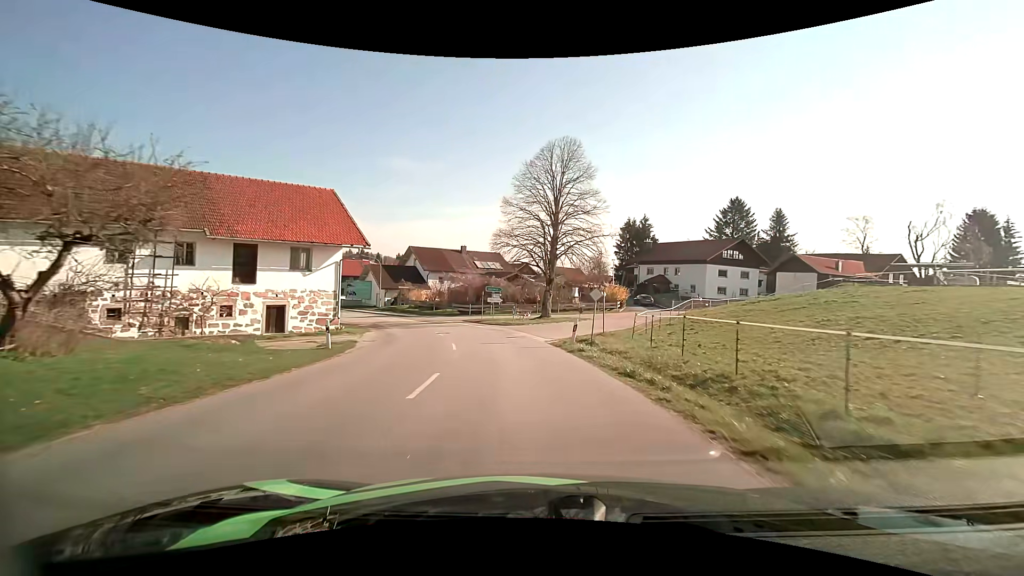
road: tertiary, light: Day
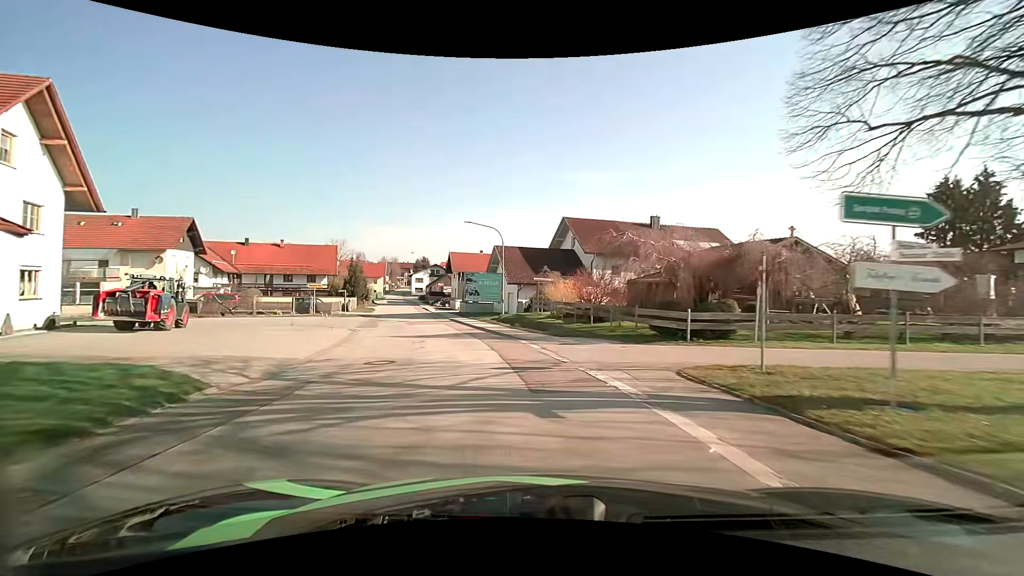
(-4.8, +32.6) m; -21°
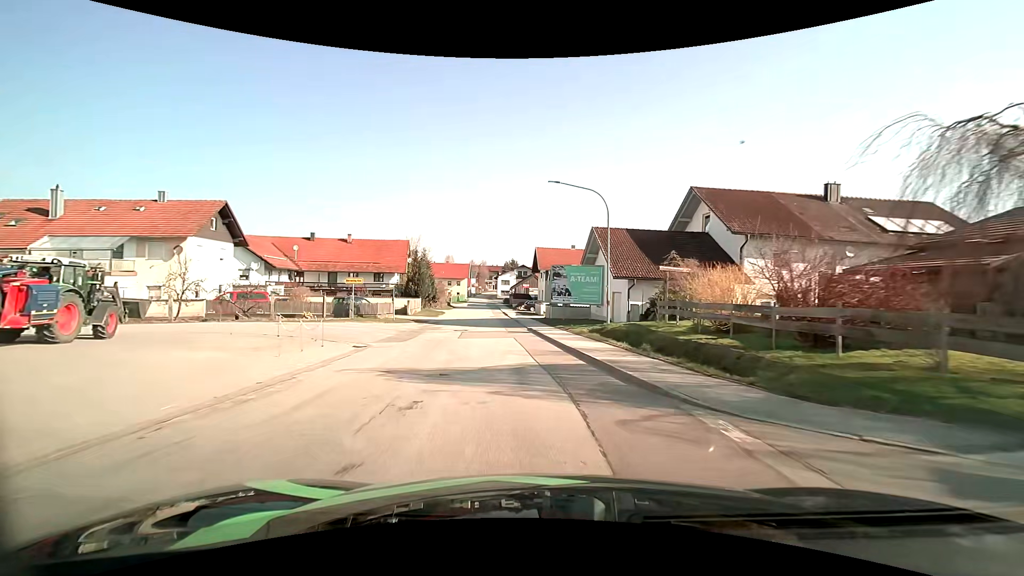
(-1.2, +13.0) m; -10°
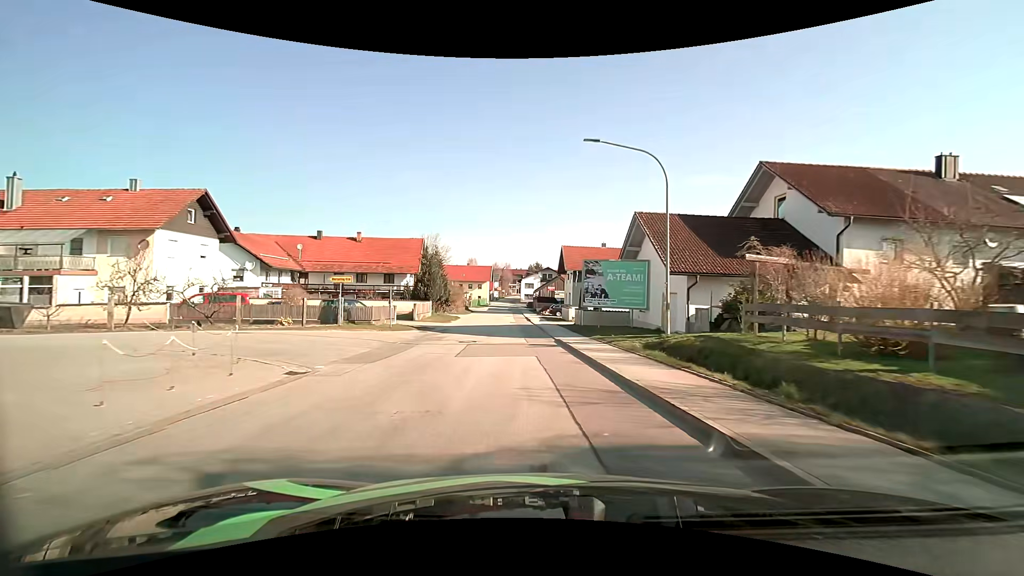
(-0.2, +6.6) m; -4°
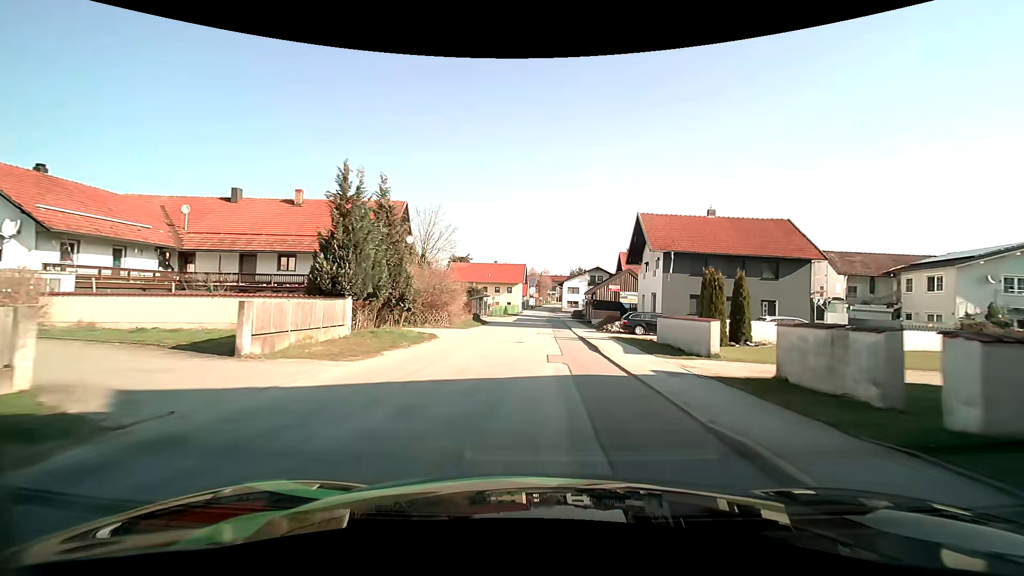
(-1.2, +27.0) m; -5°
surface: asphalt
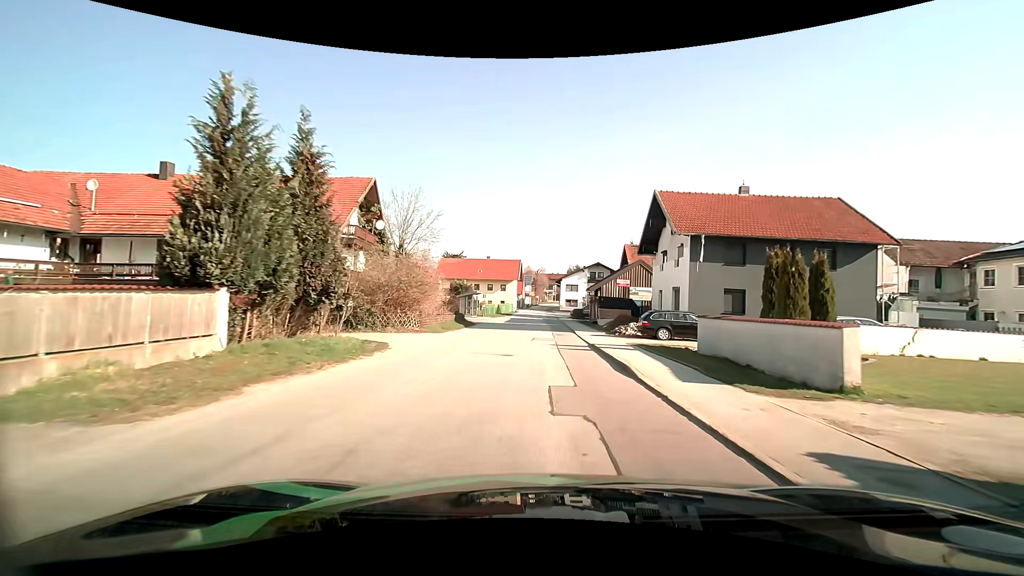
(0.0, +7.0) m; +1°
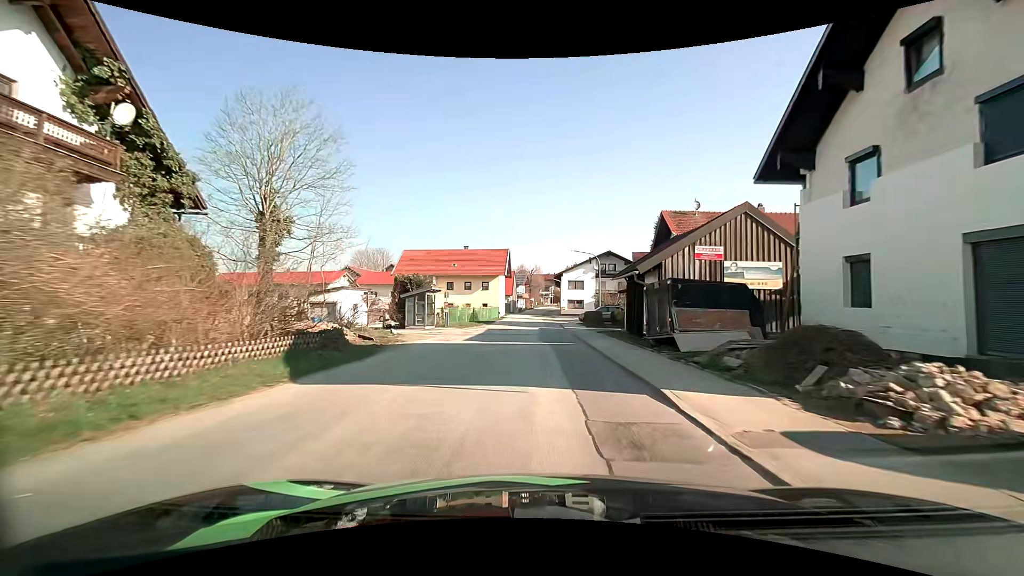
(+0.1, +21.5) m; 0°
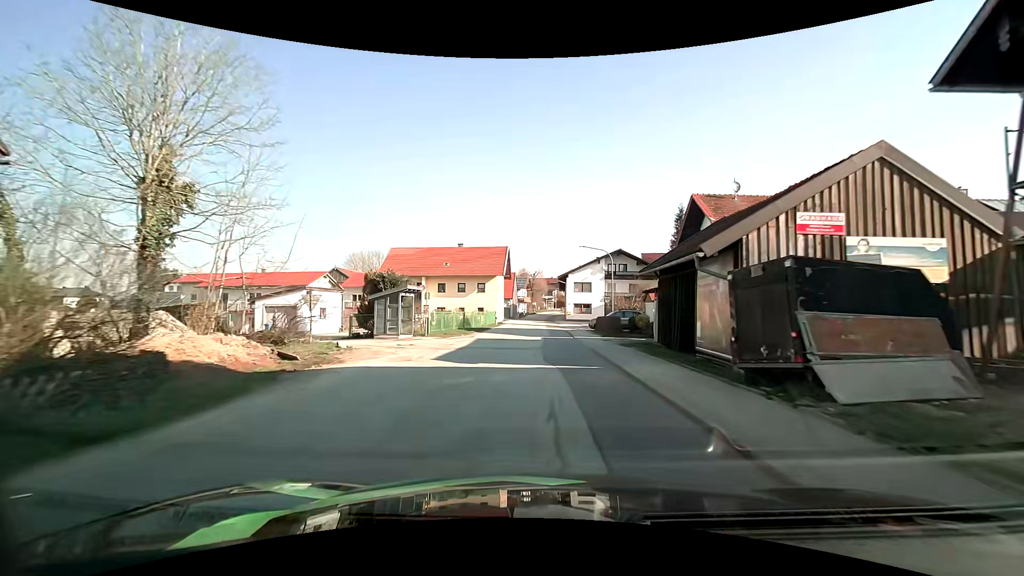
(0.0, +7.3) m; 0°
(0, +10) (0, +20) (0, +30) (0, +40) (0, +50) (0, +60) (0, +70) (+1, +80) (+1, +90) (+2, +100) m
